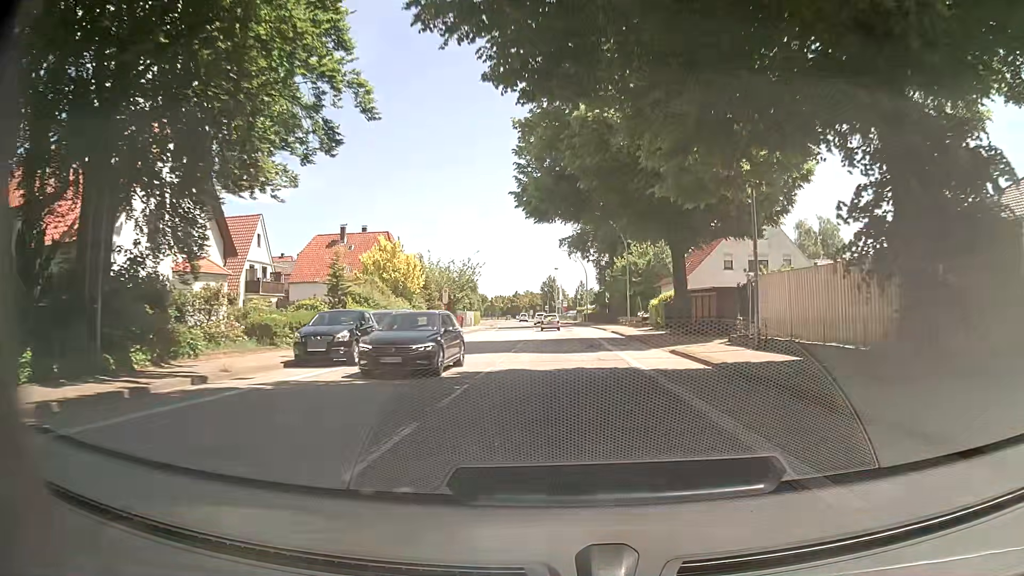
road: primary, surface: asphalt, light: Day
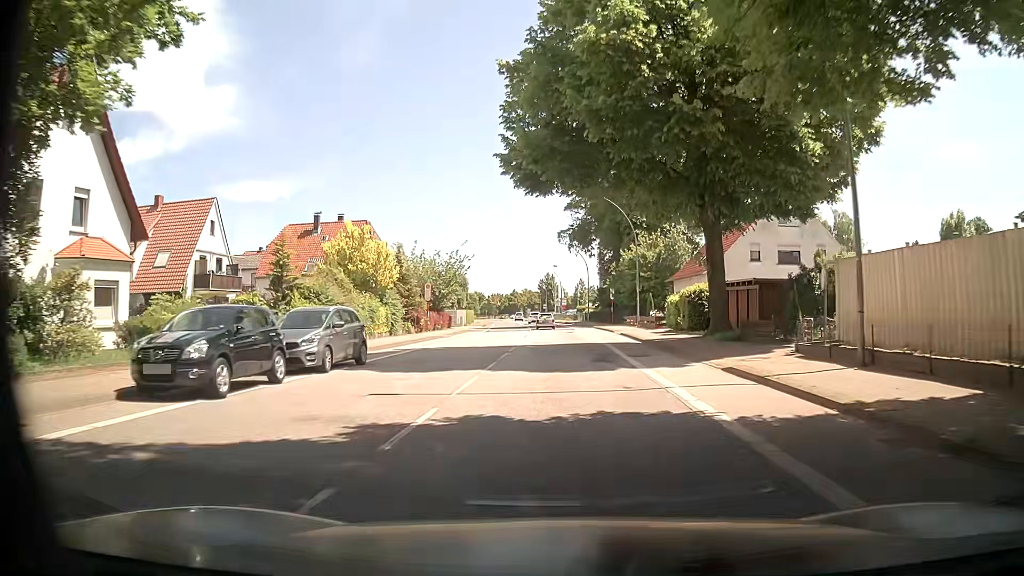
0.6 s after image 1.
(-0.1, +7.8) m; -1°
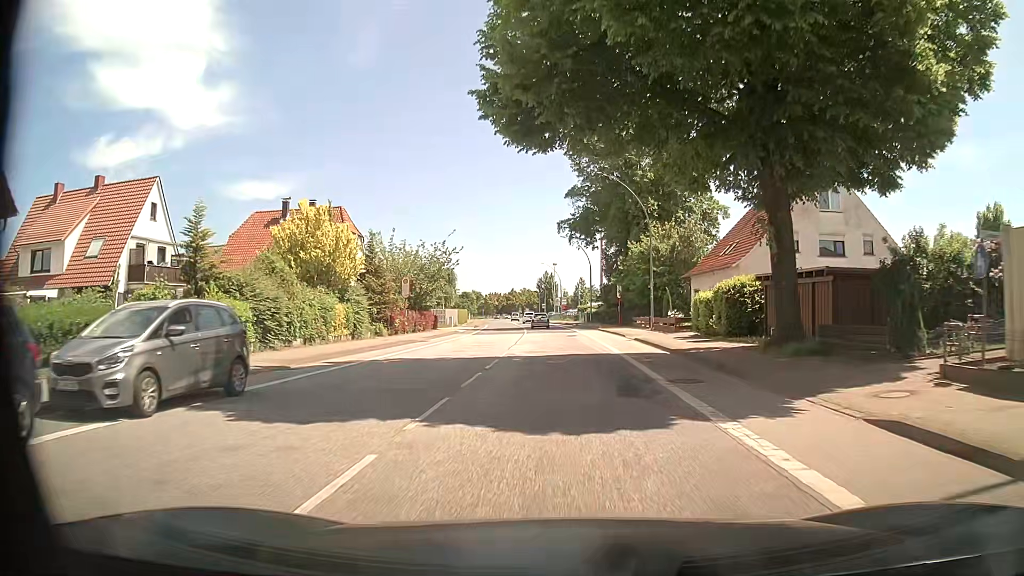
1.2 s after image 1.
(+0.1, +7.8) m; +1°
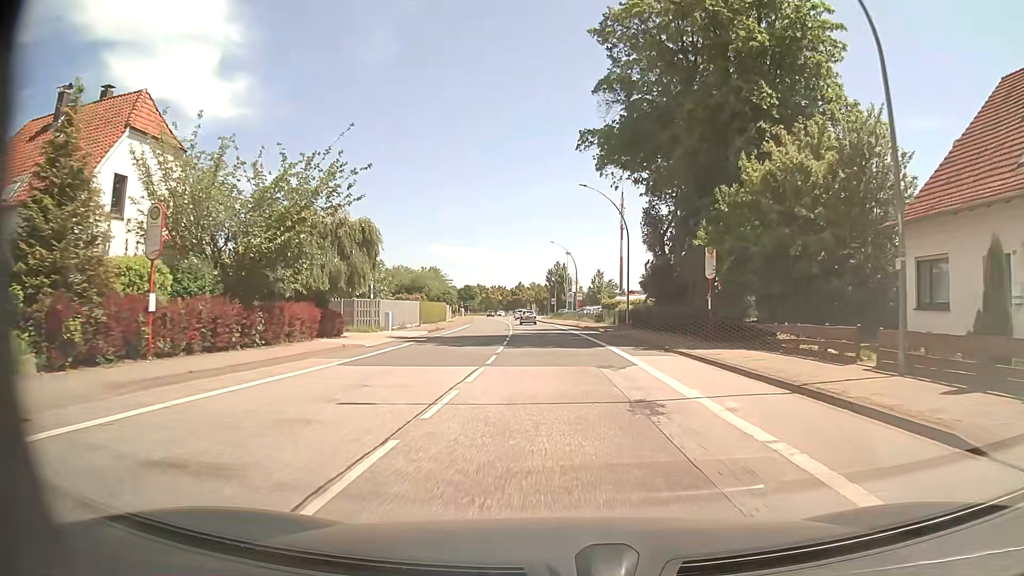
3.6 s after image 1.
(-0.5, +31.0) m; -2°
(0, +10) (0, +20) (-1, +30) (-1, +40) (-2, +50) (-2, +60) (-3, +70) (-4, +80) (-5, +90) (-6, +100) m
